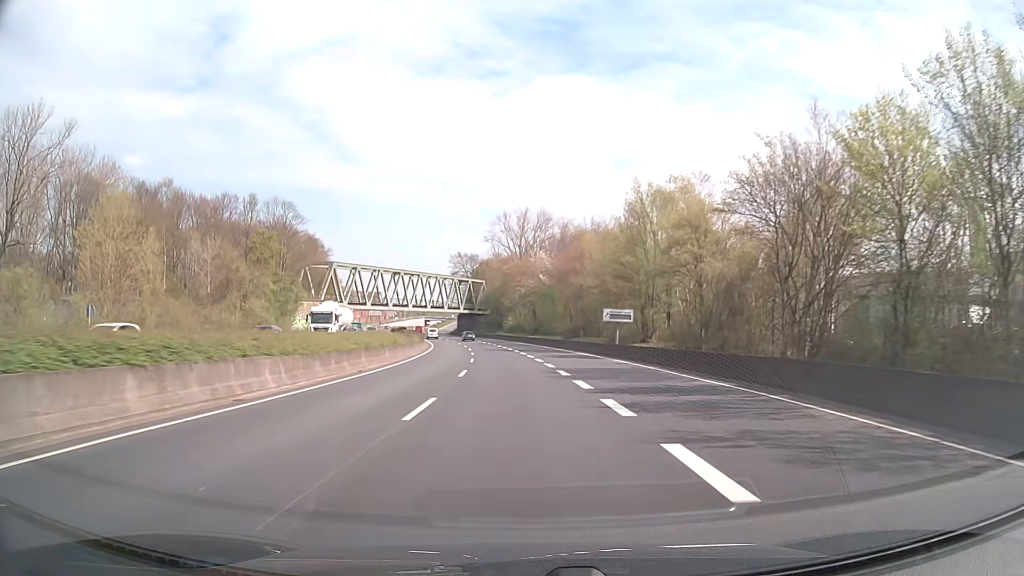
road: trunk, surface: asphalt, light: Day
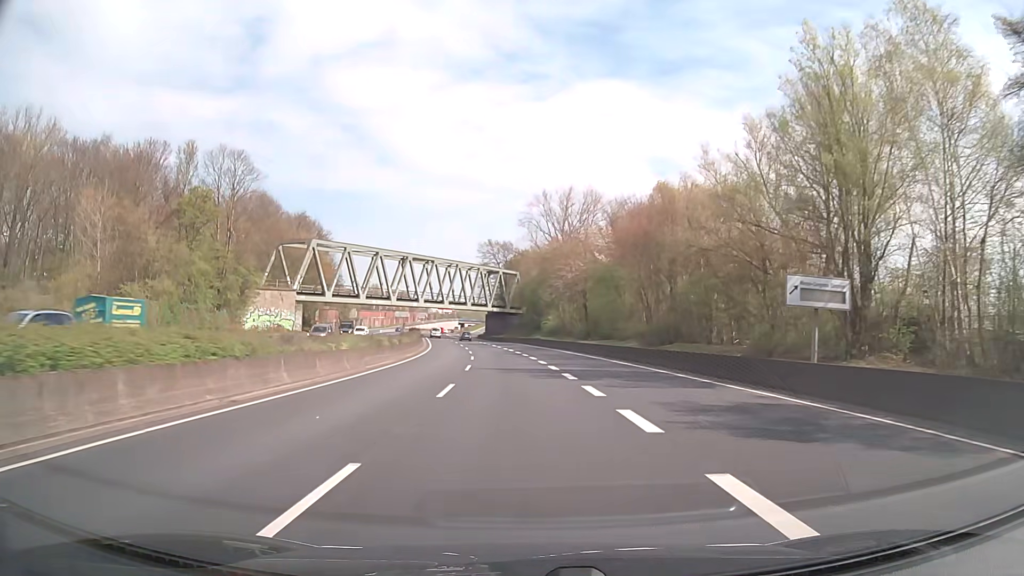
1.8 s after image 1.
(-1.0, +32.1) m; -4°
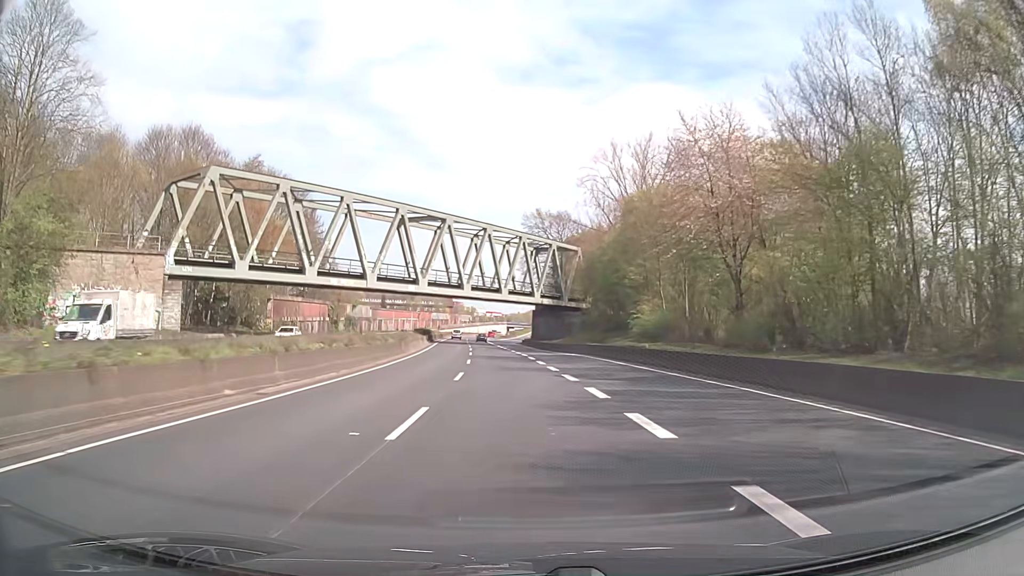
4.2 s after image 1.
(-1.7, +42.8) m; -4°
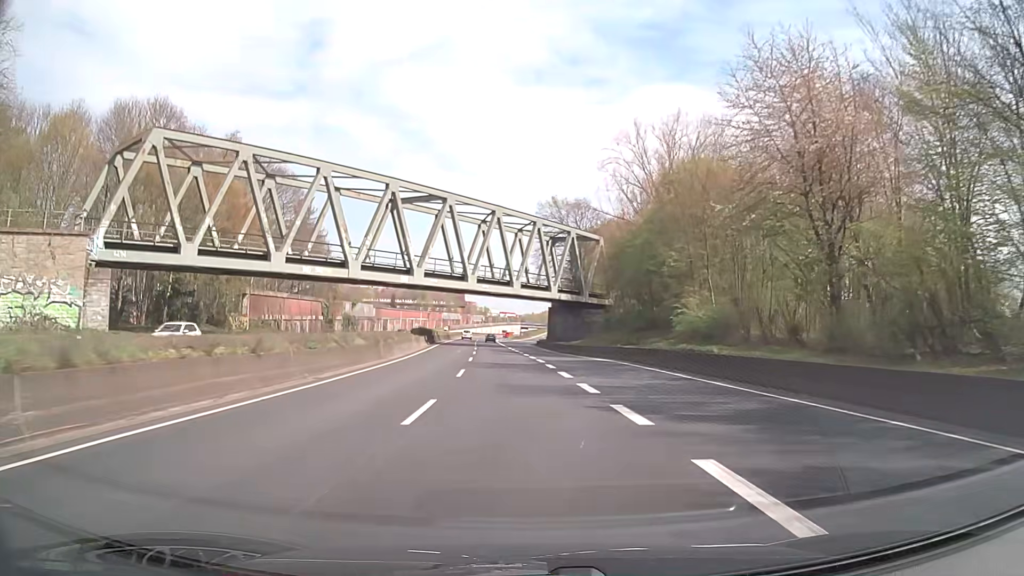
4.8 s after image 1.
(-0.1, +10.7) m; -1°
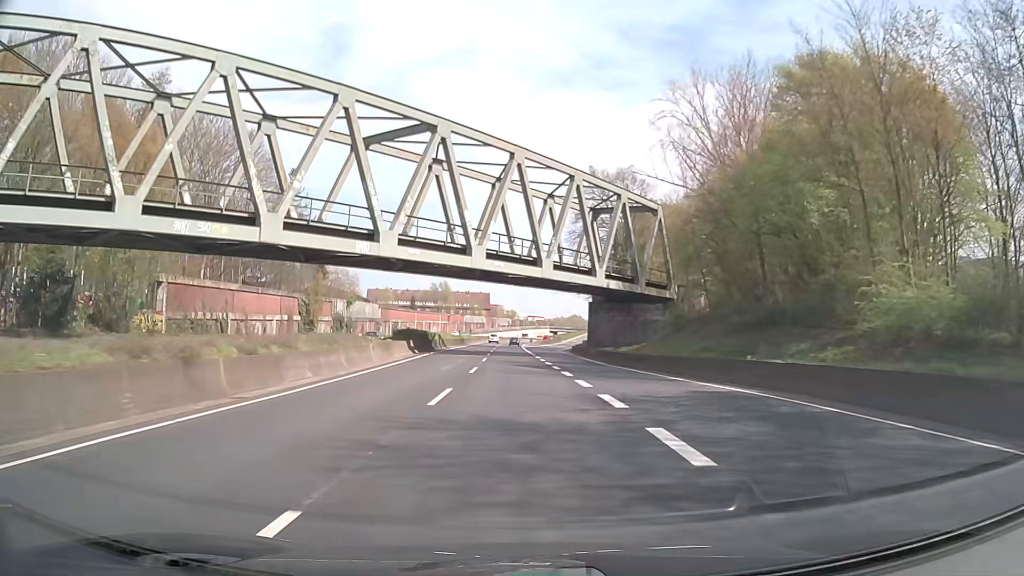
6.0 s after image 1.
(-0.4, +21.5) m; -2°
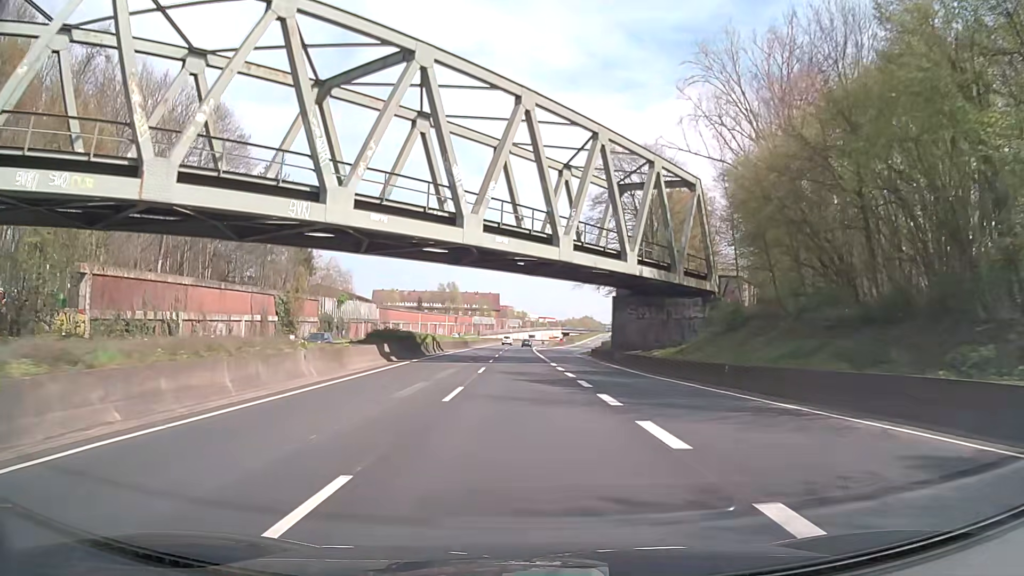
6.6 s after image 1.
(-0.1, +10.7) m; -1°
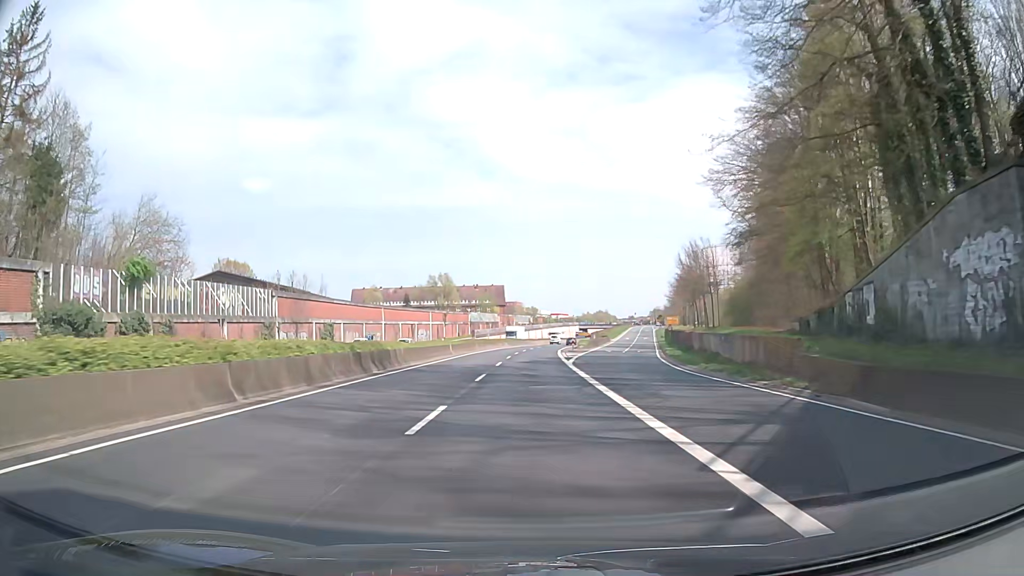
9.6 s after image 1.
(-0.6, +53.6) m; -1°
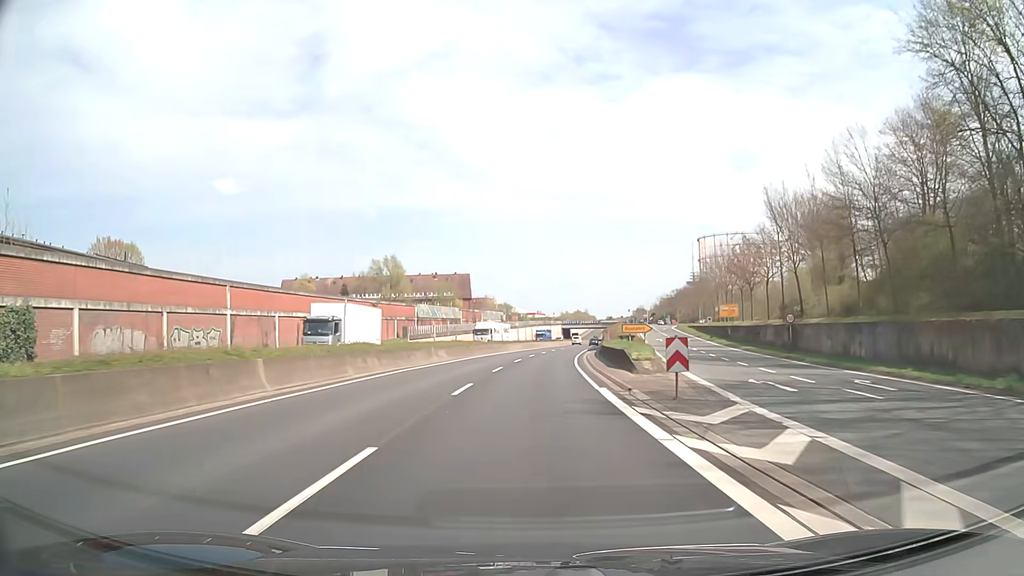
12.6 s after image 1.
(+0.8, +53.6) m; +3°
(0, +10) (0, +20) (+1, +30) (+1, +40) (+2, +50) (+3, +60) (+4, +70) (+5, +80) (+6, +90) (+7, +100) m
